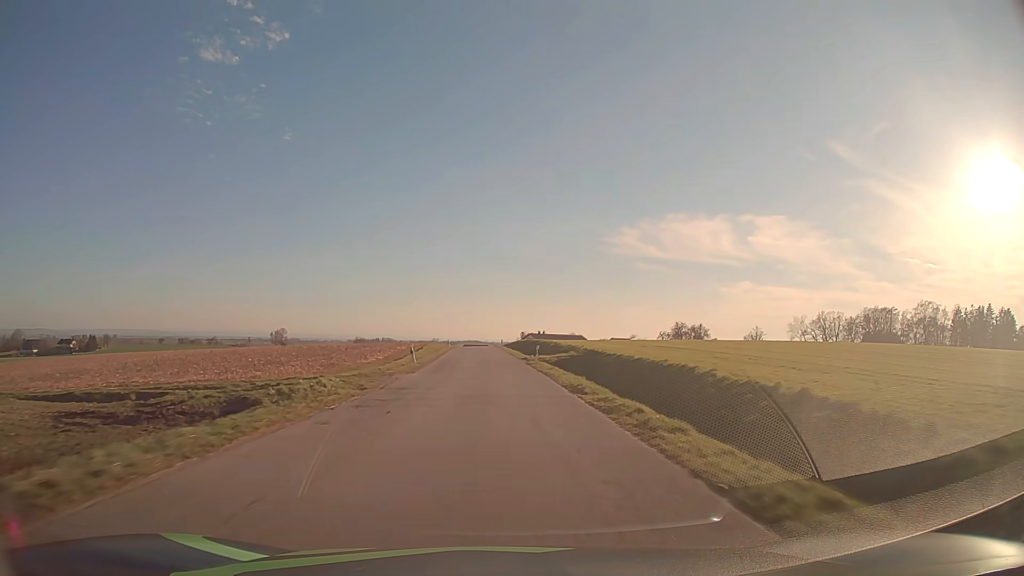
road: tertiary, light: Day
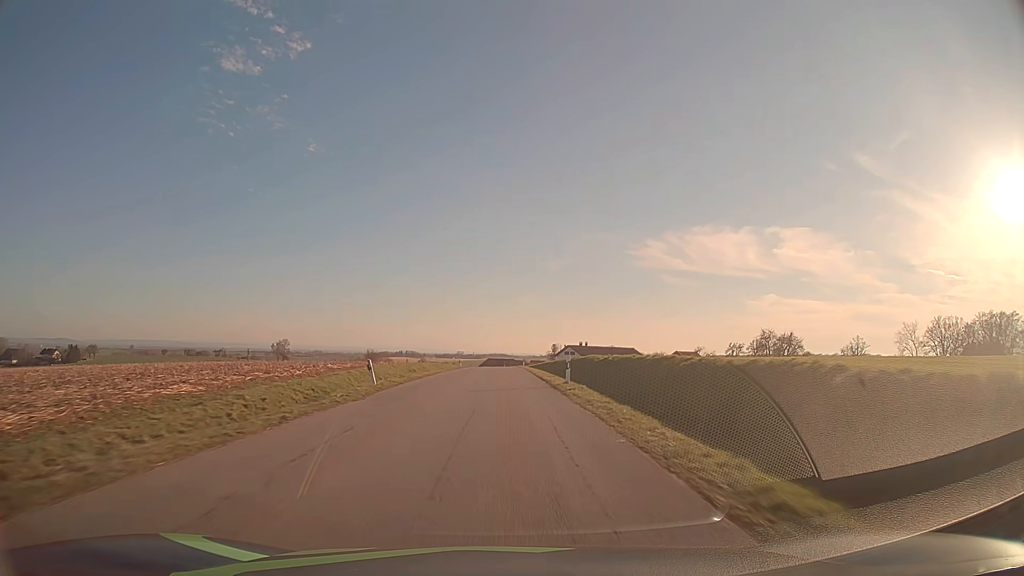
(-1.8, +64.3) m; -2°
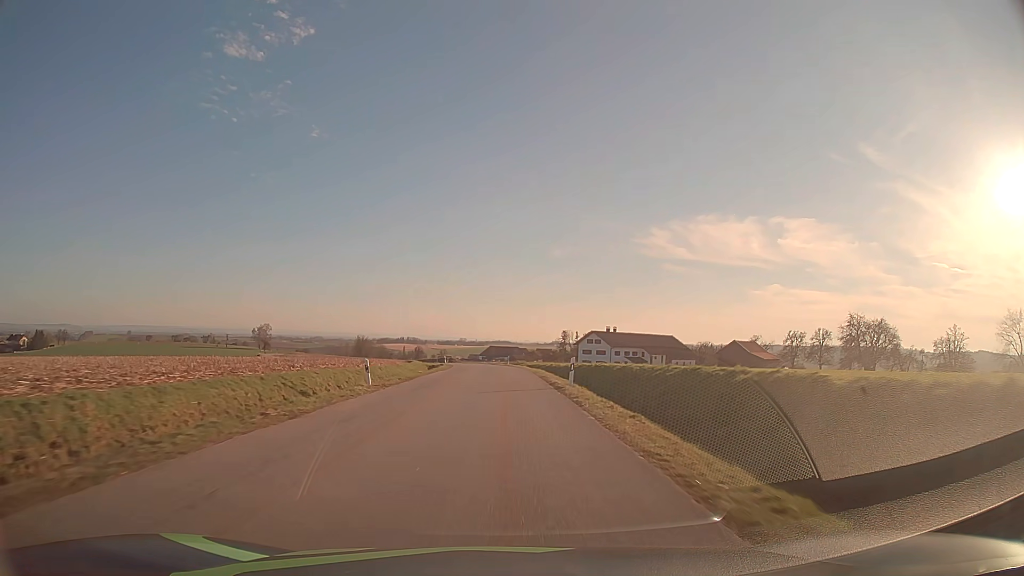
(-0.1, +51.1) m; 0°
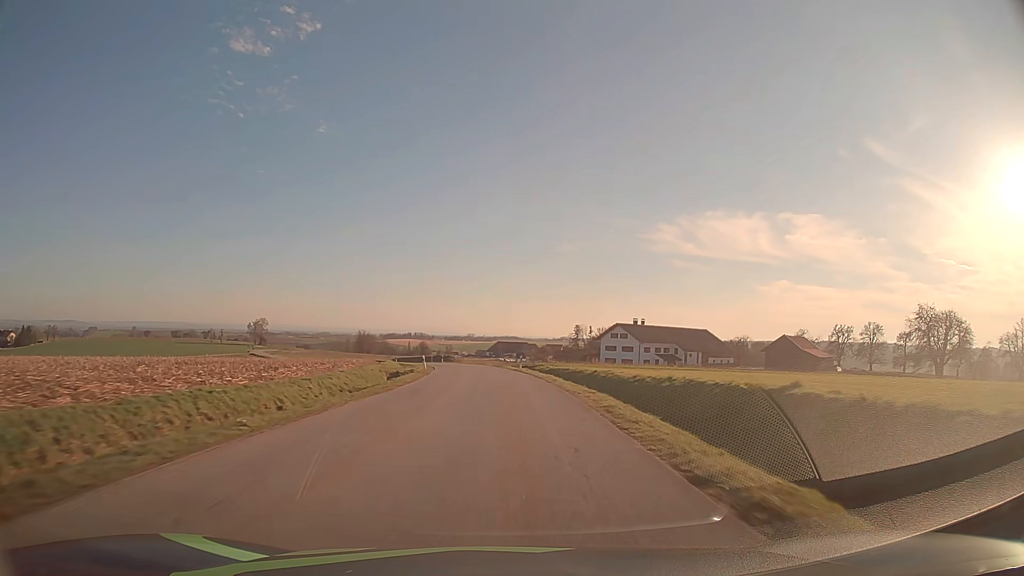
(-0.1, +25.0) m; -1°
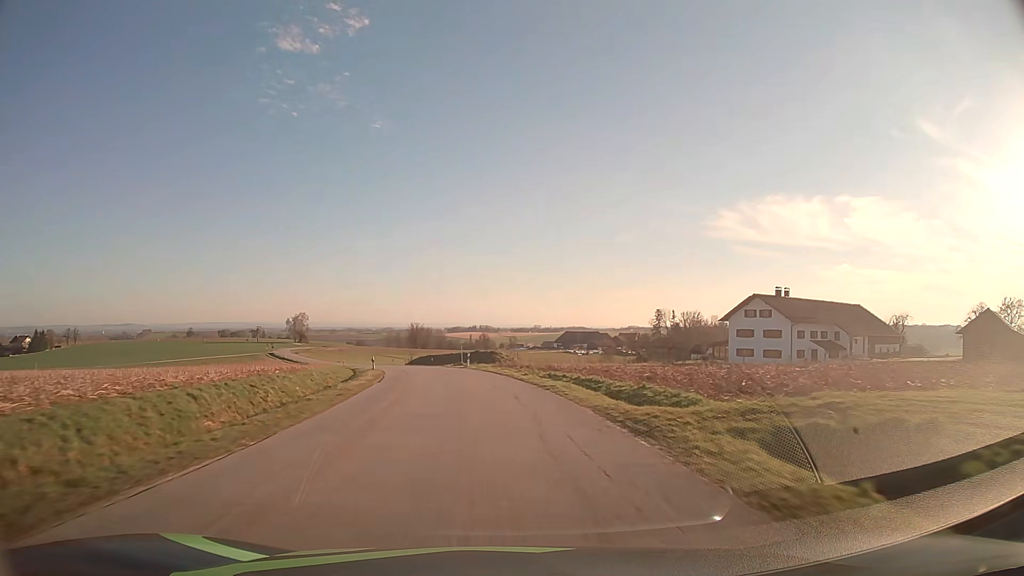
(-1.4, +49.4) m; -5°
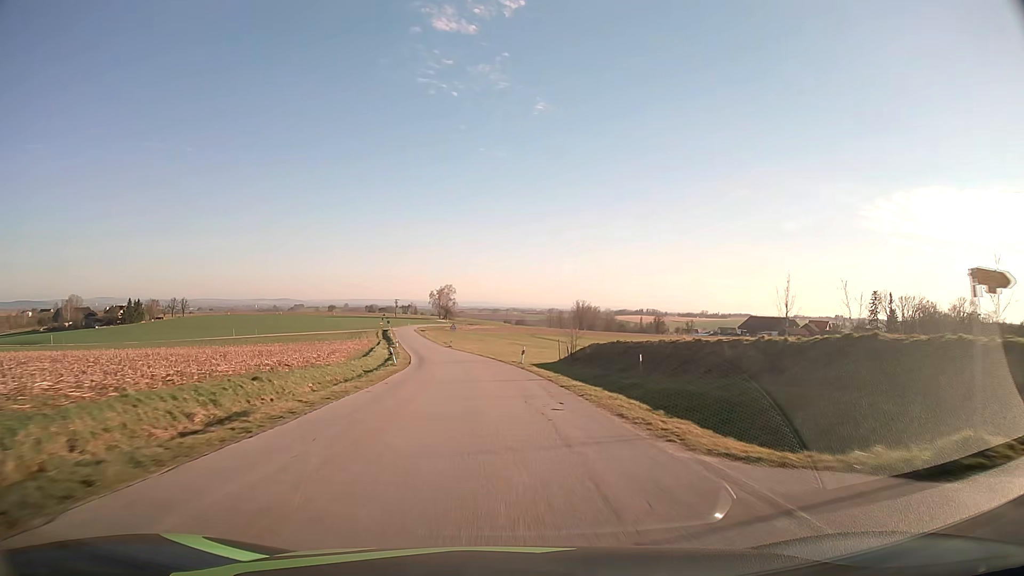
(-8.2, +60.4) m; -14°
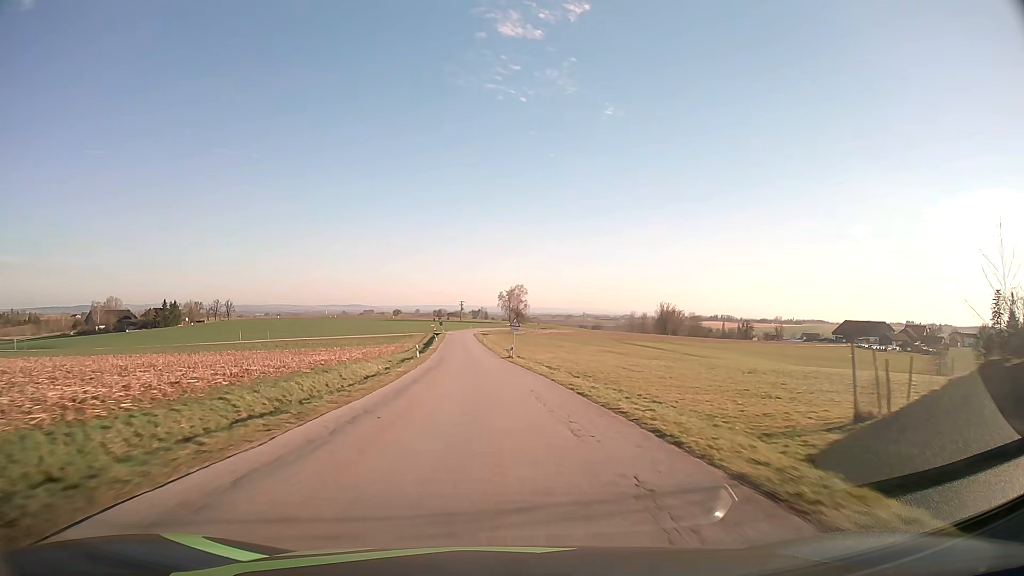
(-1.9, +37.0) m; -6°
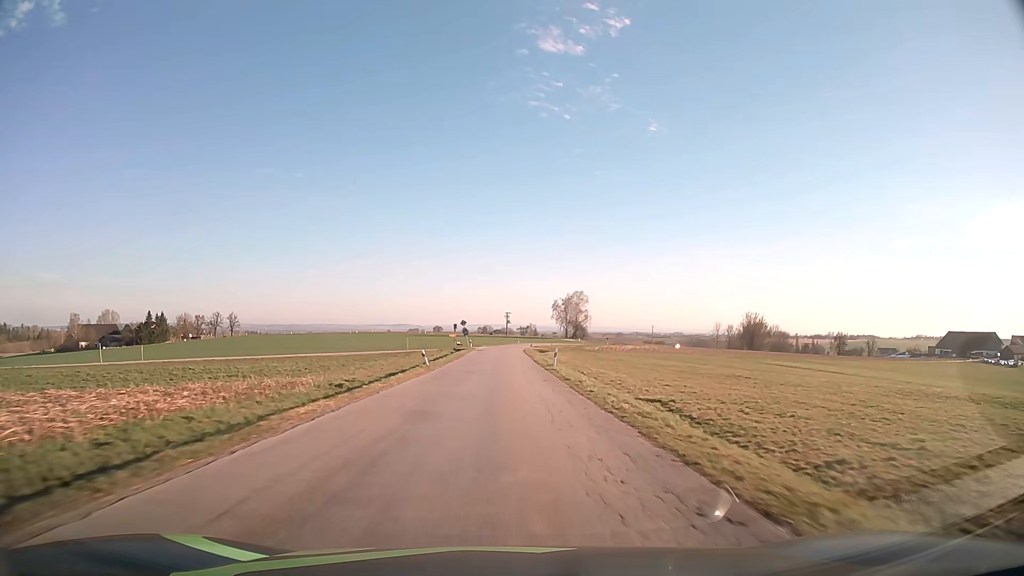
(-3.2, +62.9) m; -4°
(0, +10) (0, +20) (0, +30) (0, +40) (0, +50) (0, +60) (0, +70) (0, +80) (+1, +90) (+1, +100) m
